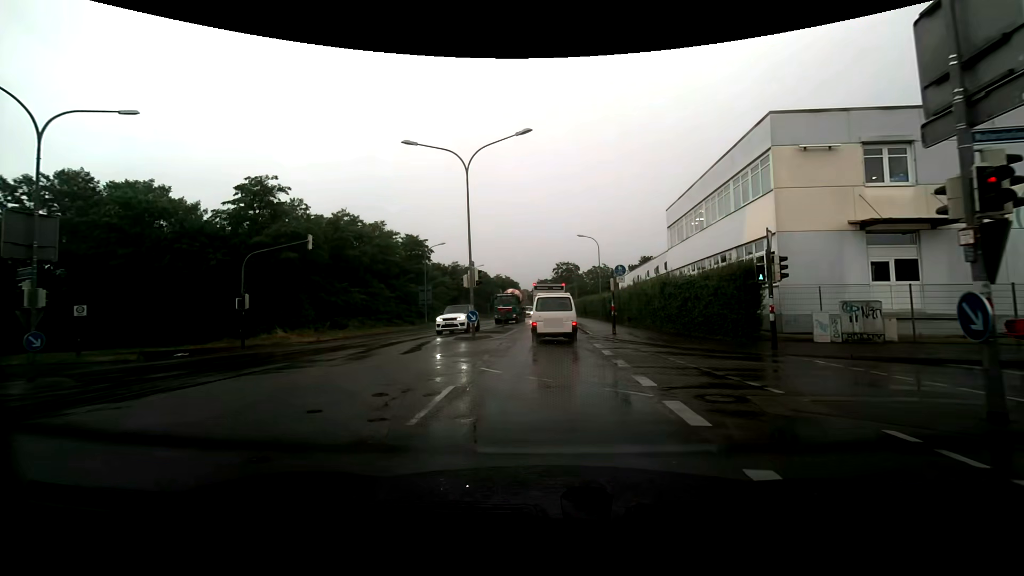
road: secondary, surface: asphalt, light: Day
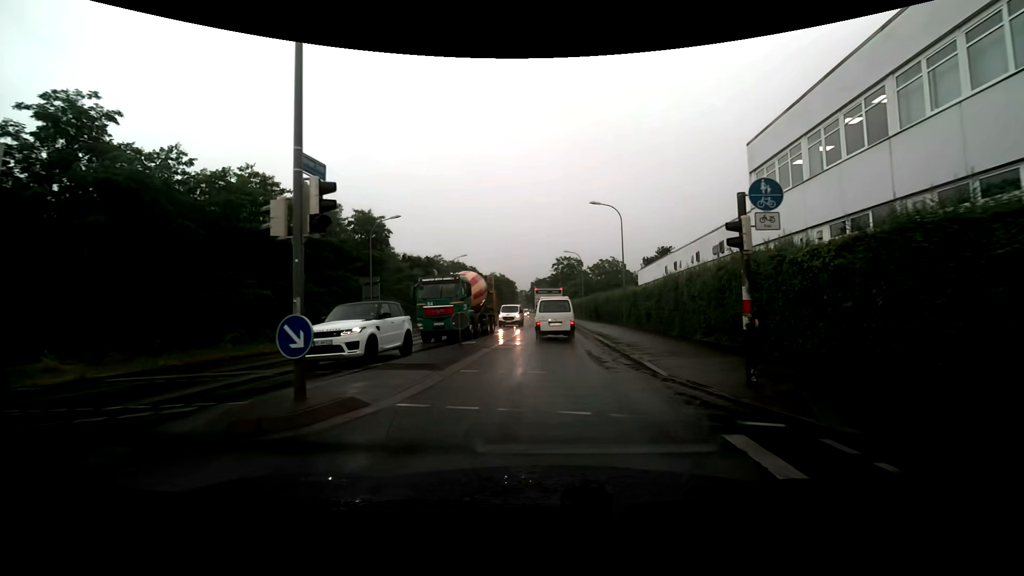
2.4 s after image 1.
(+0.1, +17.0) m; 0°
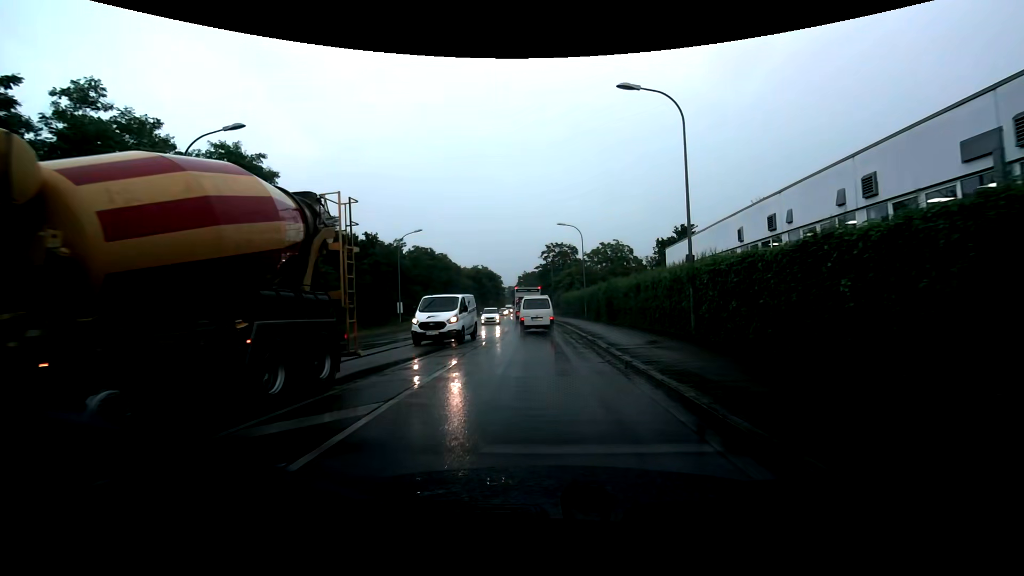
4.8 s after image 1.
(+0.4, +19.1) m; +2°
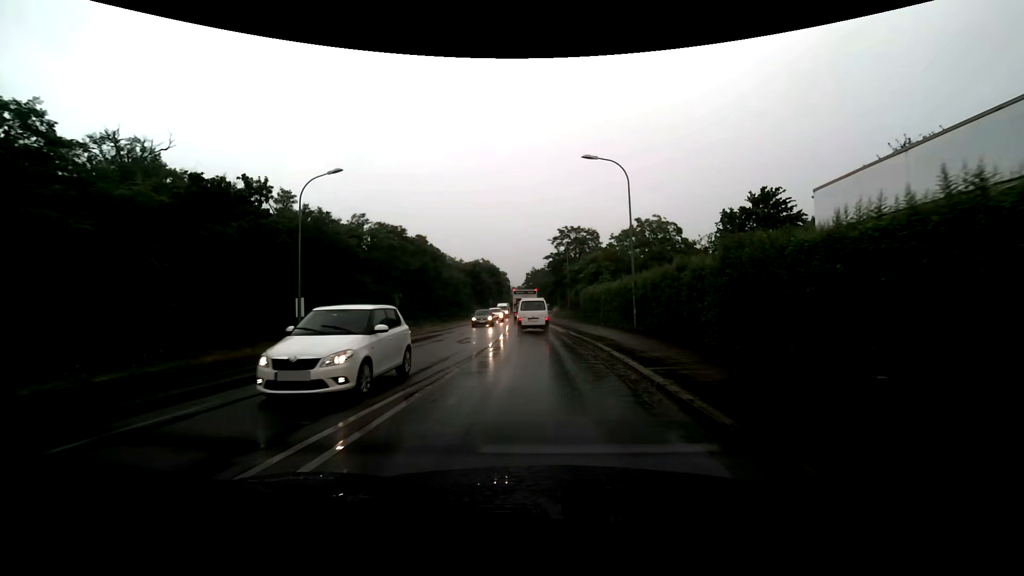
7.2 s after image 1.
(-0.3, +21.2) m; -1°
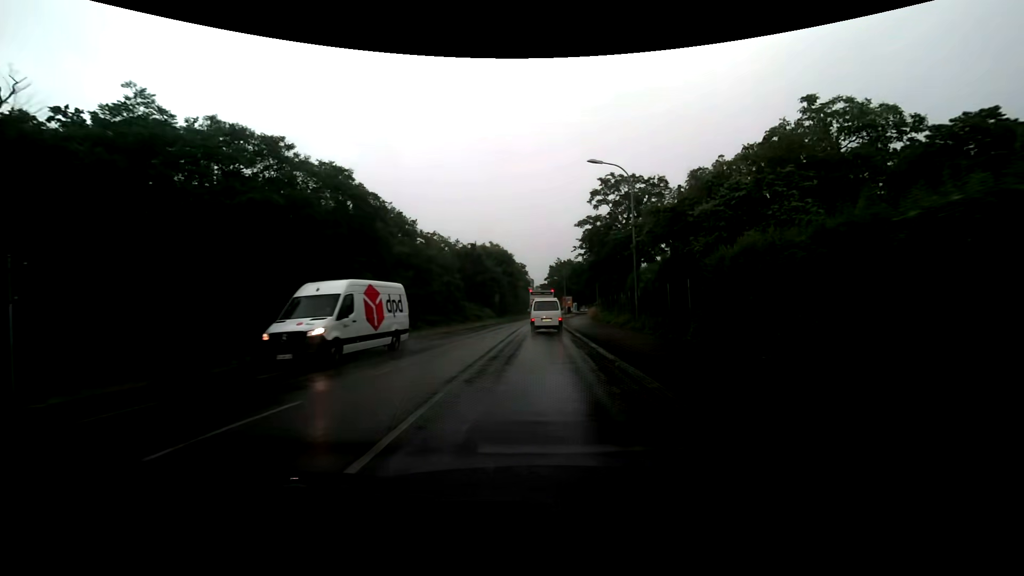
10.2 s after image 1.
(-0.7, +30.5) m; -3°
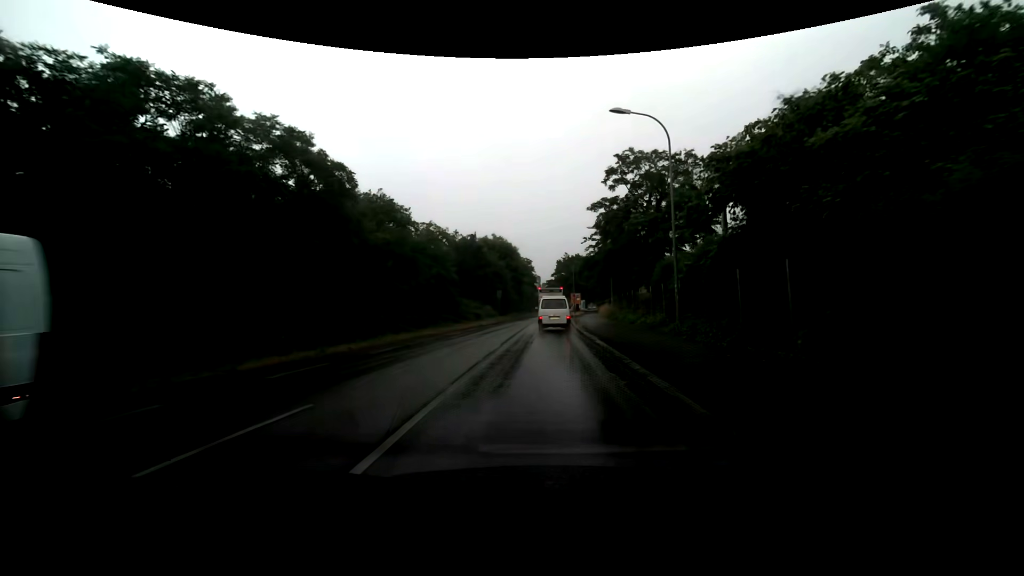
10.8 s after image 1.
(-0.1, +6.6) m; -1°
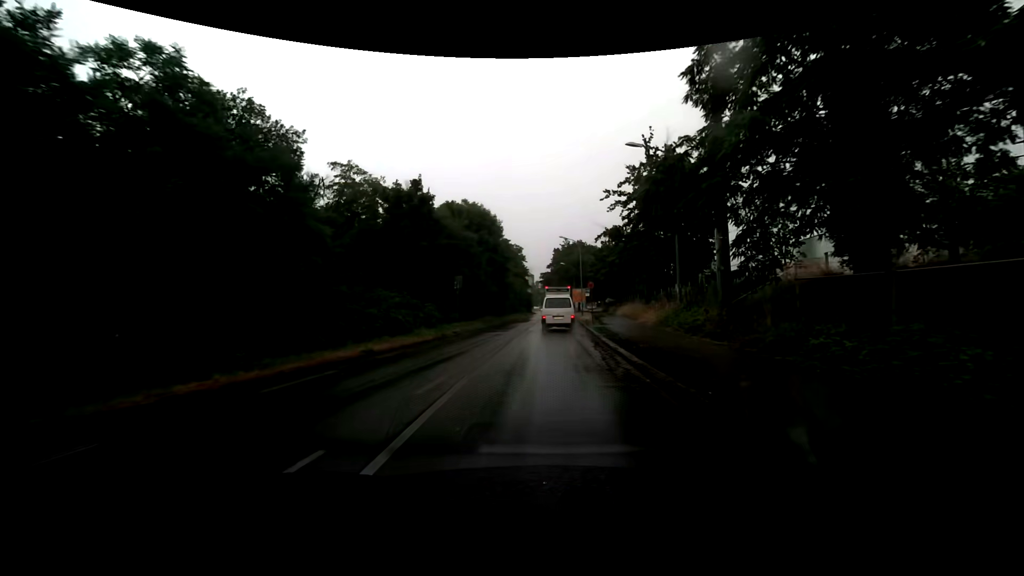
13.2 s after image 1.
(-0.2, +26.4) m; 0°
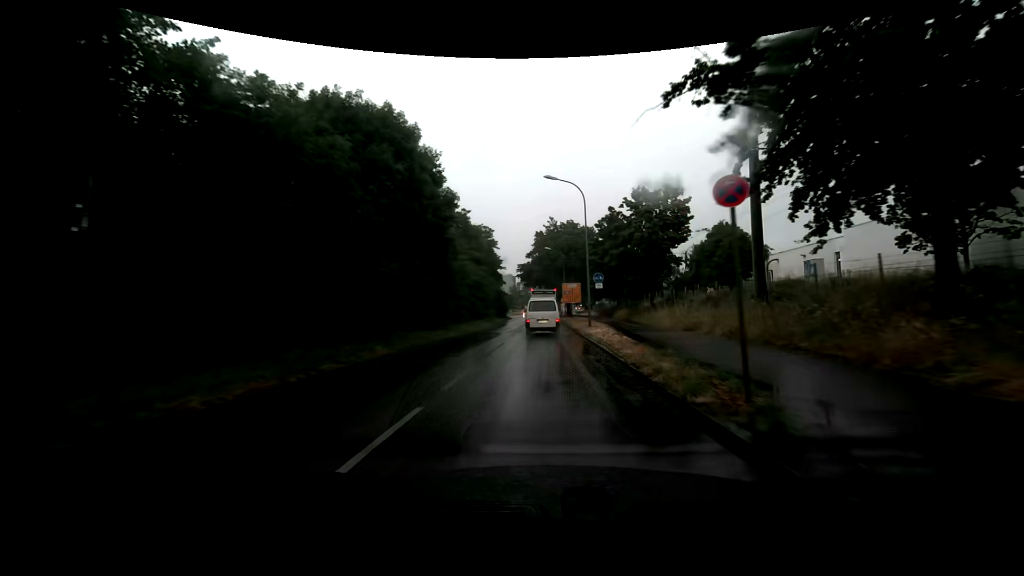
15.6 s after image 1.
(+0.5, +27.3) m; +3°
(0, +10) (0, +20) (0, +30) (0, +40) (0, +50) (0, +60) (0, +70) (0, +80) (0, +90) (0, +100) m
